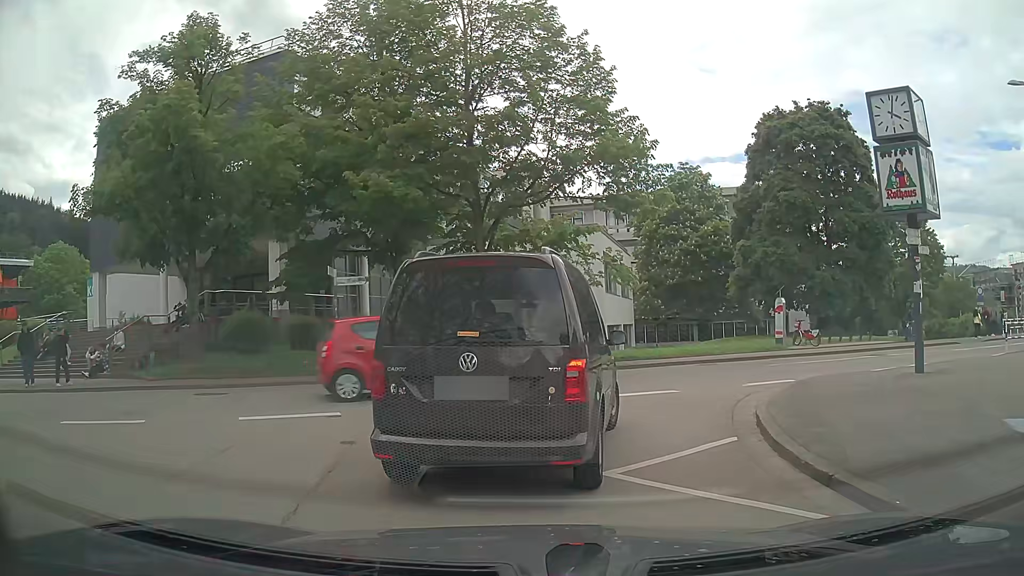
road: residential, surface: asphalt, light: Day
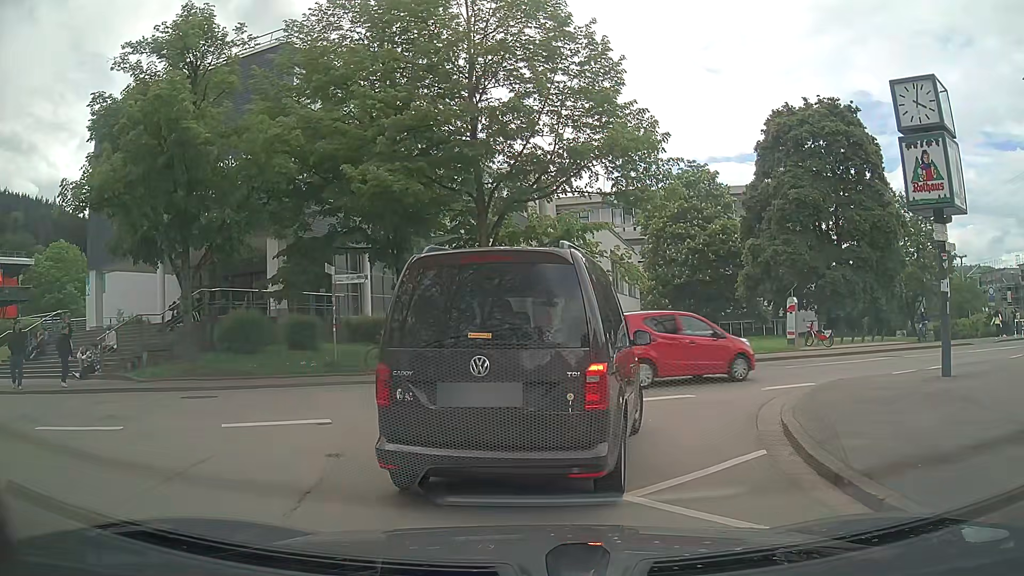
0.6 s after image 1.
(0.0, +0.8) m; 0°
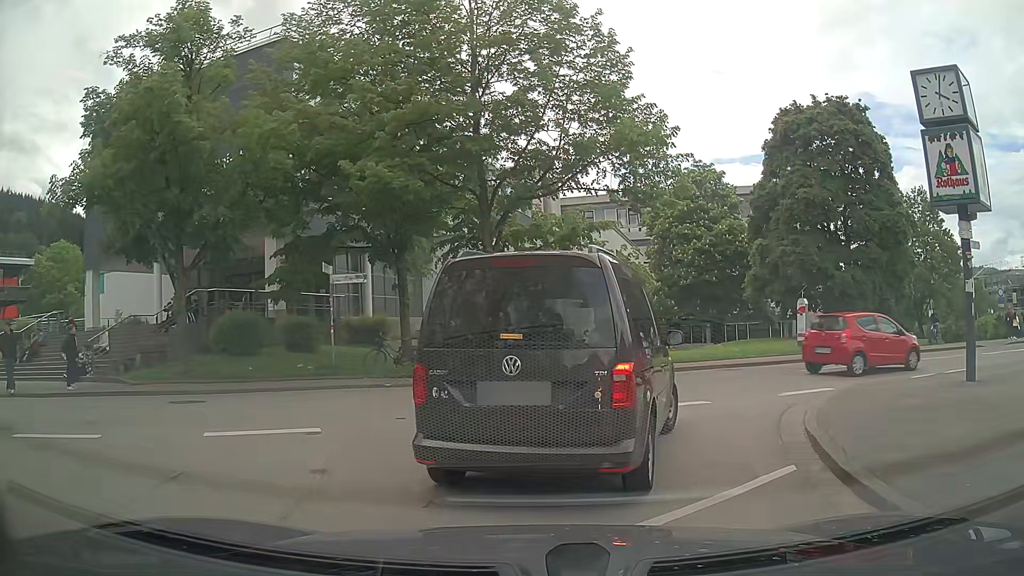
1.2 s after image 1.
(0.0, +0.7) m; 0°
